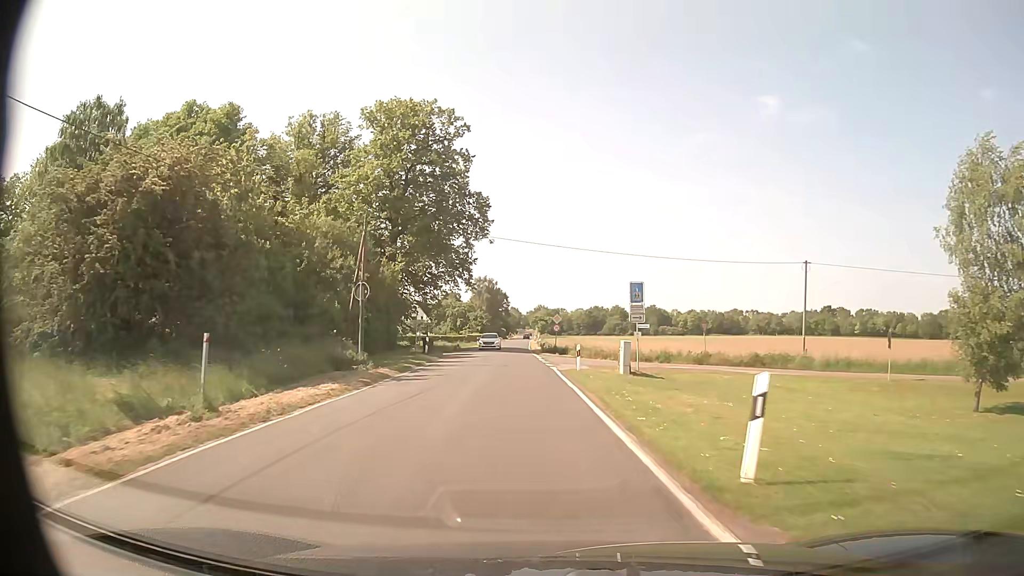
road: secondary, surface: asphalt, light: Day
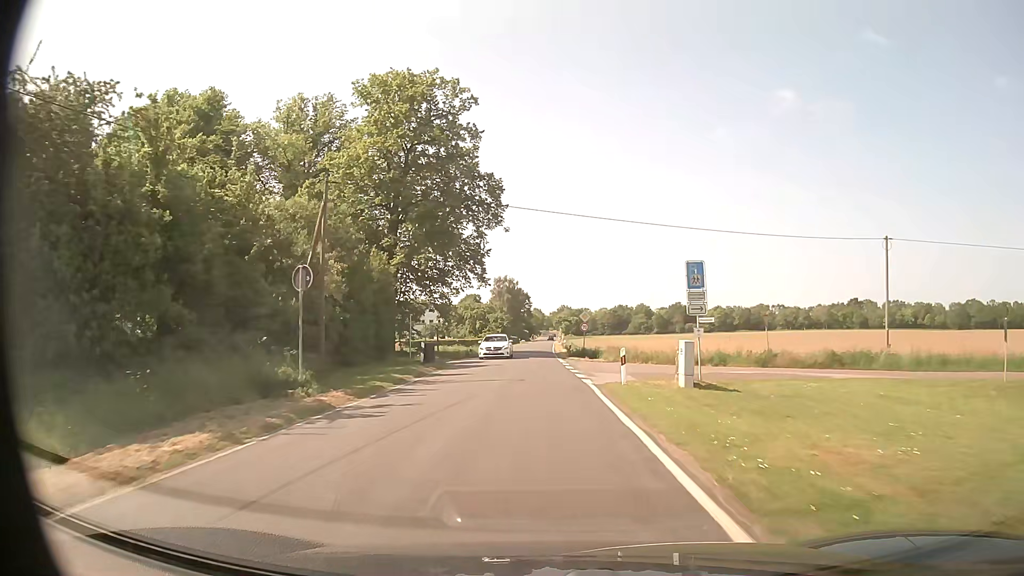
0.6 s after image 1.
(-0.2, +7.9) m; -2°
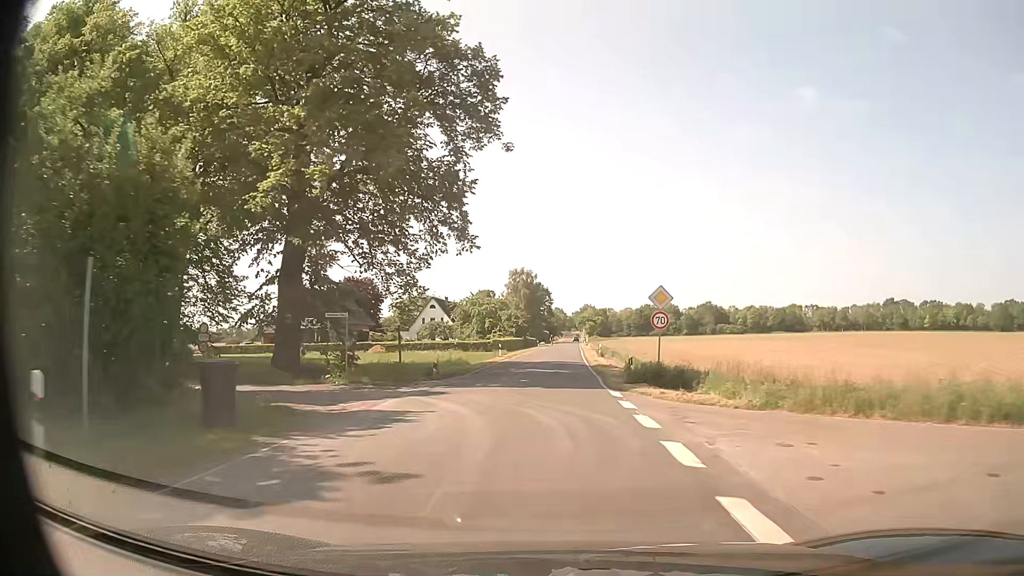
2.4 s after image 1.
(-0.6, +23.7) m; -2°
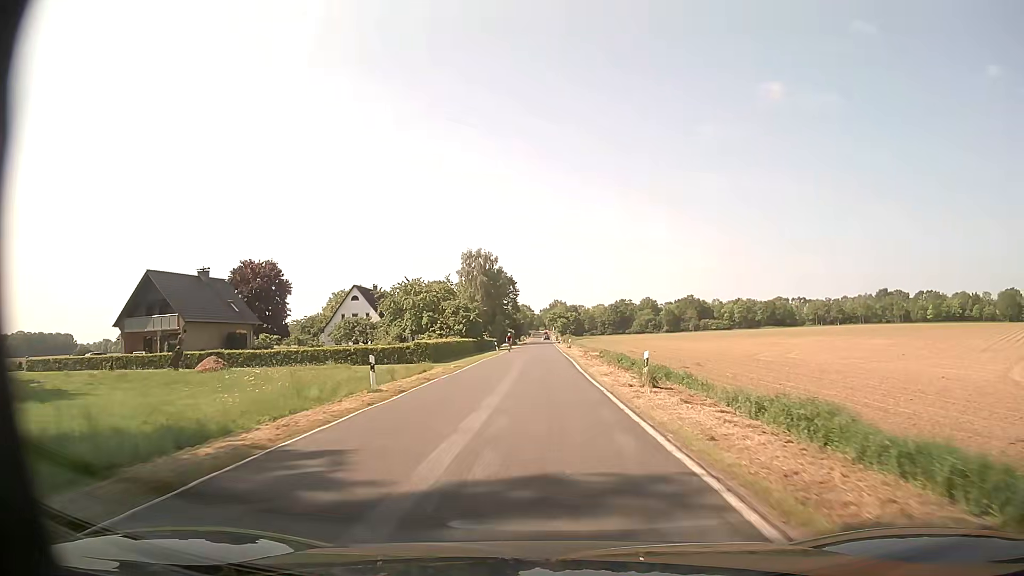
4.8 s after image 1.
(+0.2, +33.2) m; +3°
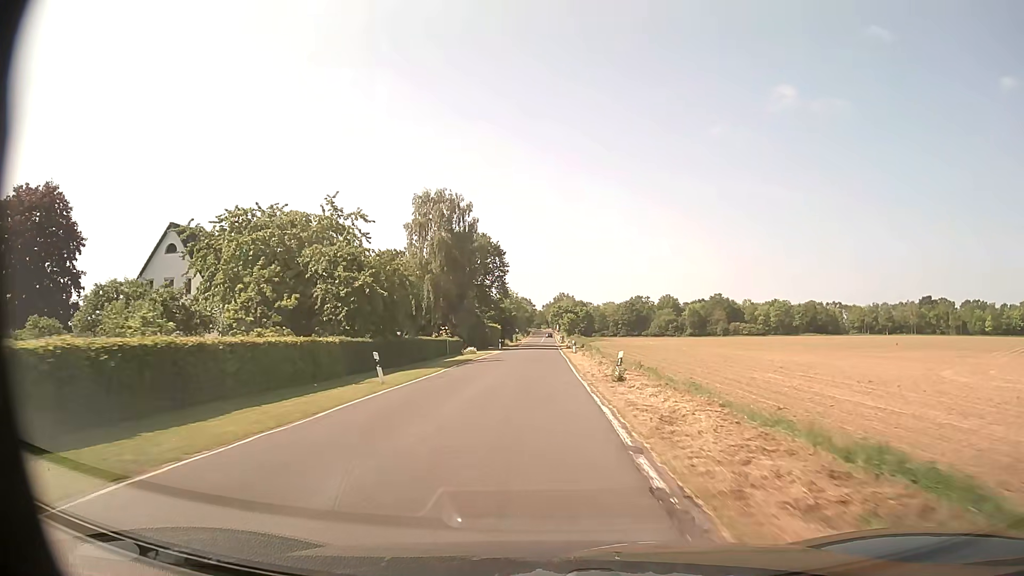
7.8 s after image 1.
(+0.1, +47.8) m; 0°
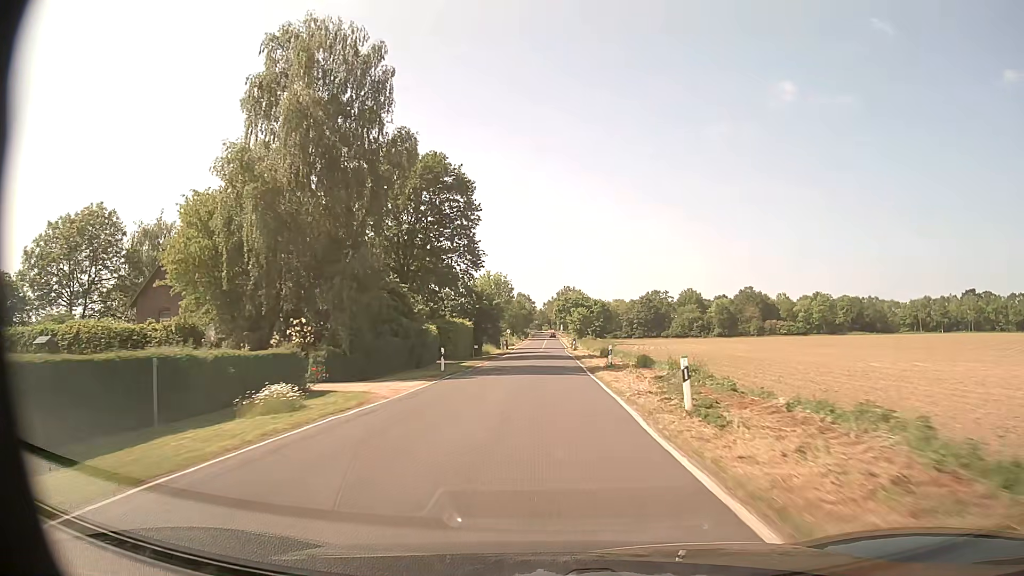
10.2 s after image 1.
(-0.5, +42.4) m; 0°
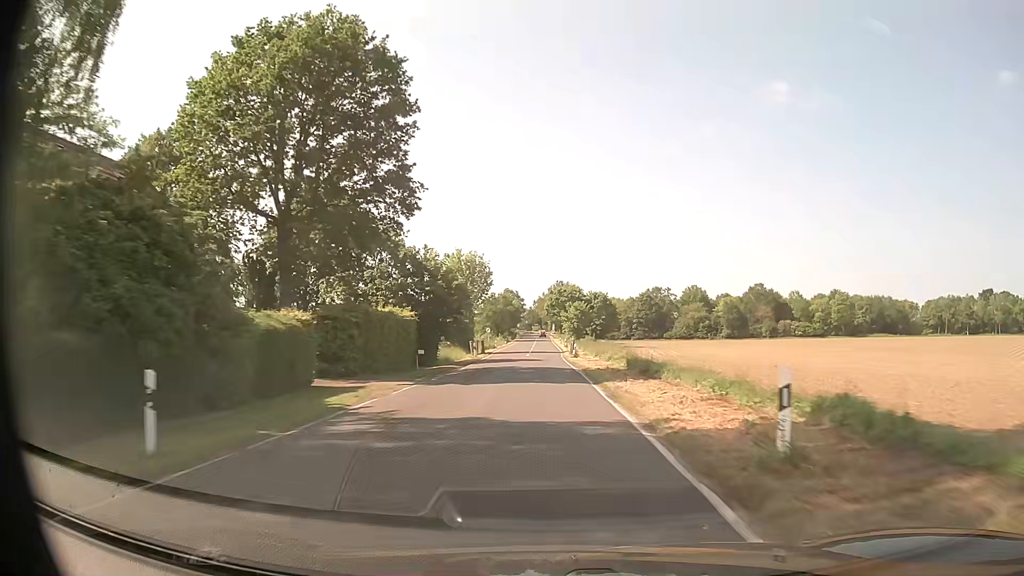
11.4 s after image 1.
(+0.2, +22.3) m; +1°
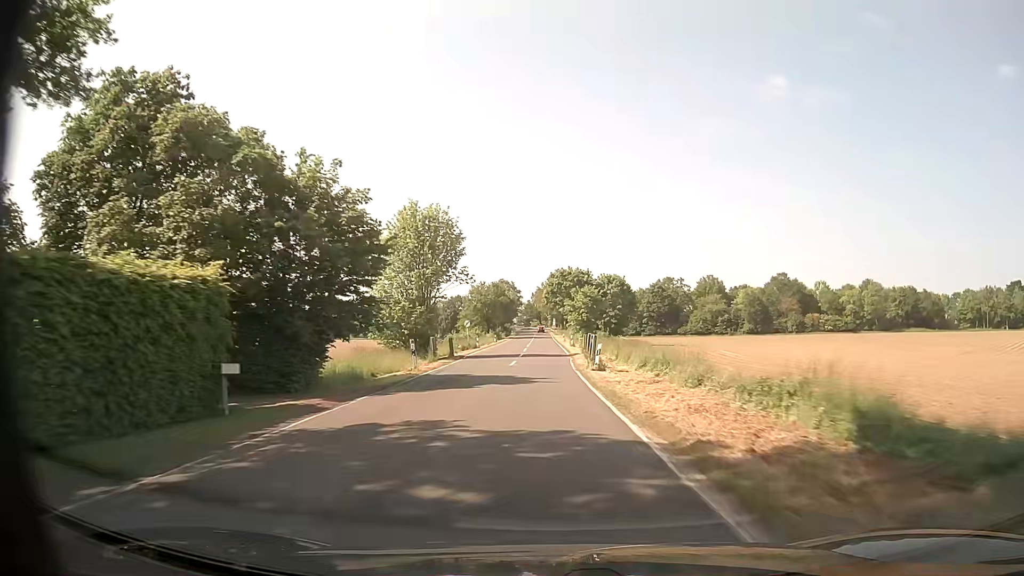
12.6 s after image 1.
(+0.1, +23.0) m; 0°
(0, +10) (0, +20) (0, +30) (0, +40) (0, +50) (0, +60) (0, +70) (0, +80) (0, +90) (0, +100) m
